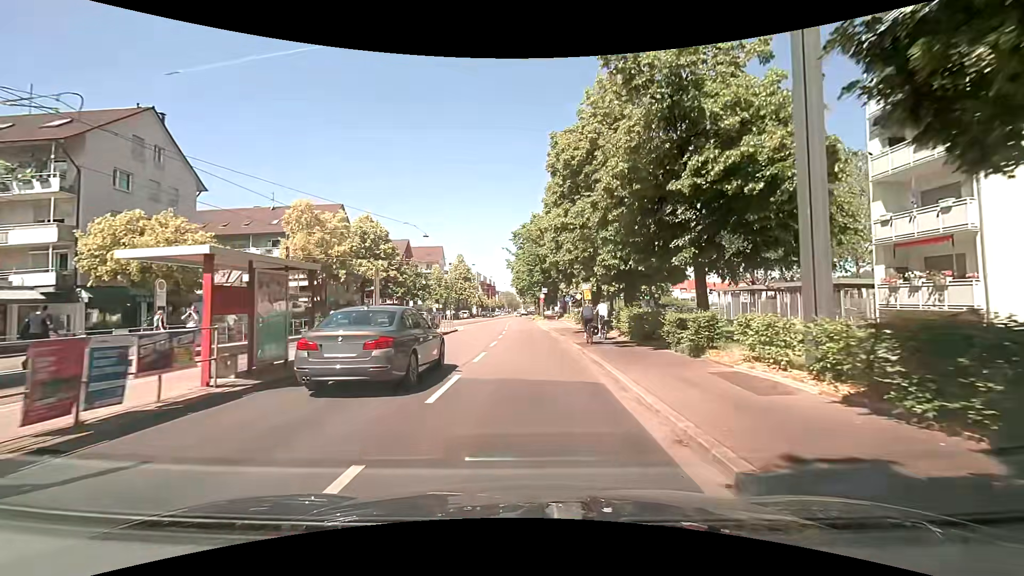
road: primary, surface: asphalt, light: Day
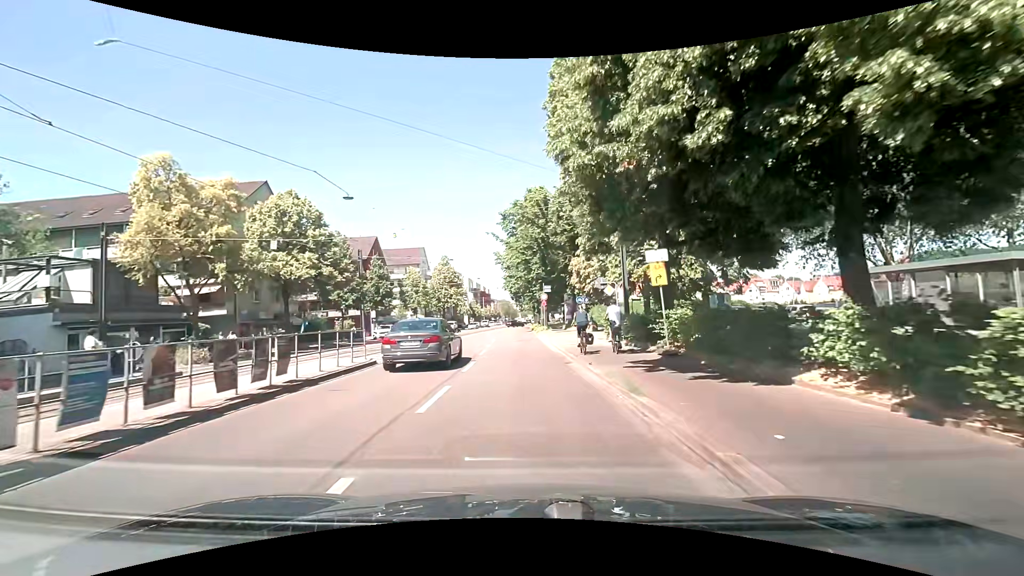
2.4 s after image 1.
(0.0, +18.2) m; 0°
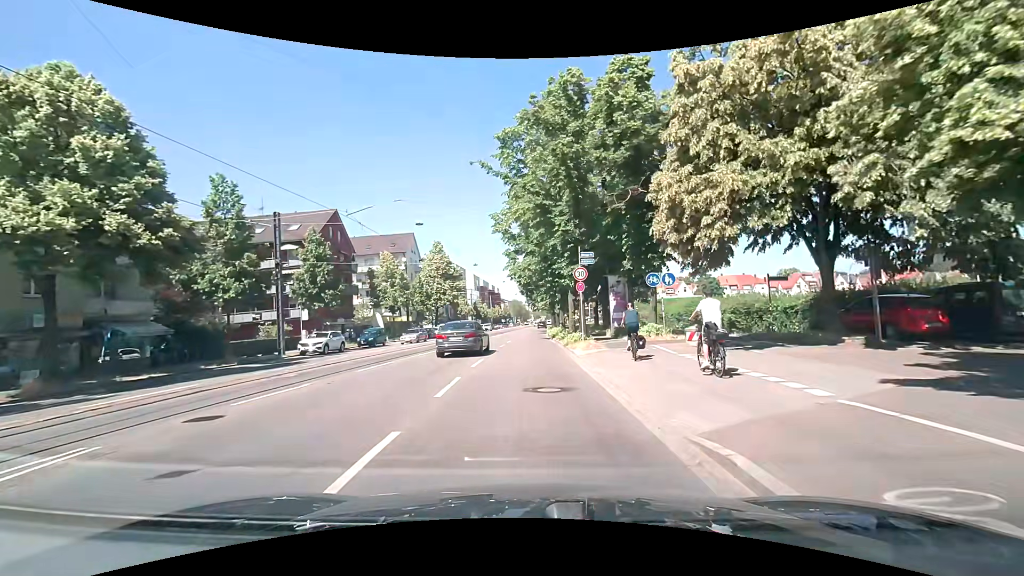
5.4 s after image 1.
(-0.3, +22.1) m; -1°
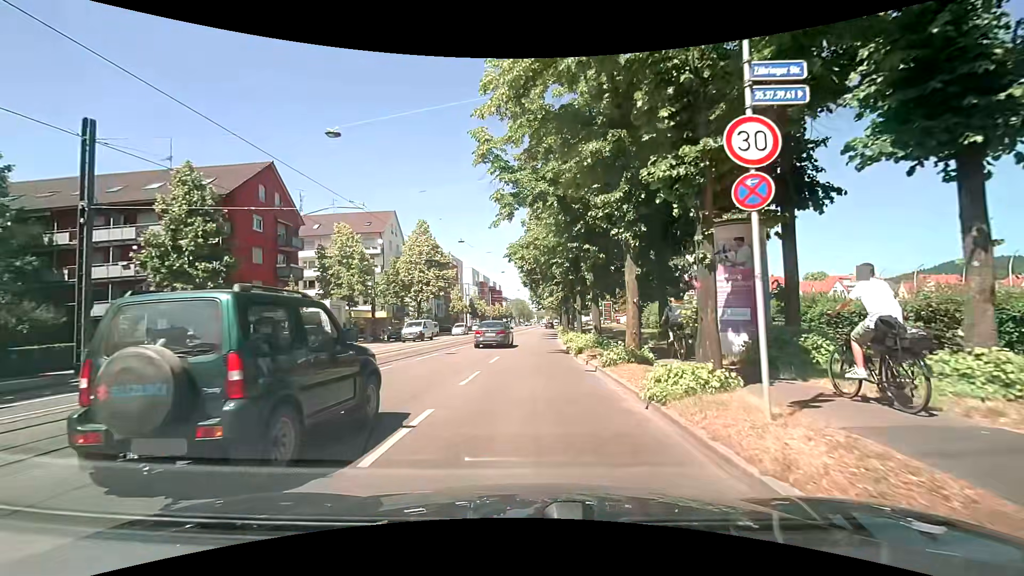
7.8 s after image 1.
(-0.2, +16.5) m; -1°
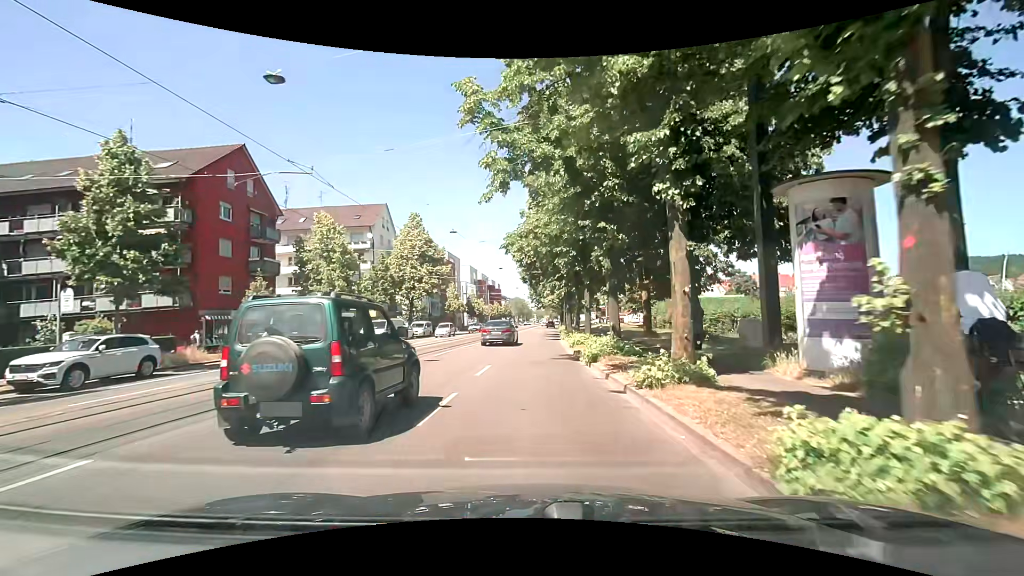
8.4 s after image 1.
(0.0, +4.3) m; -1°
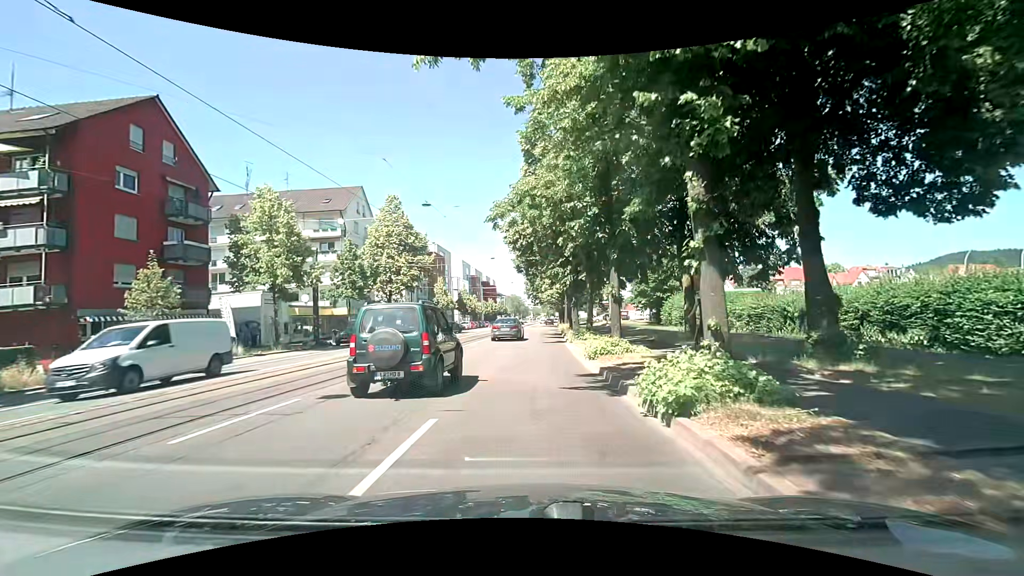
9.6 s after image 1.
(+0.1, +8.7) m; +2°
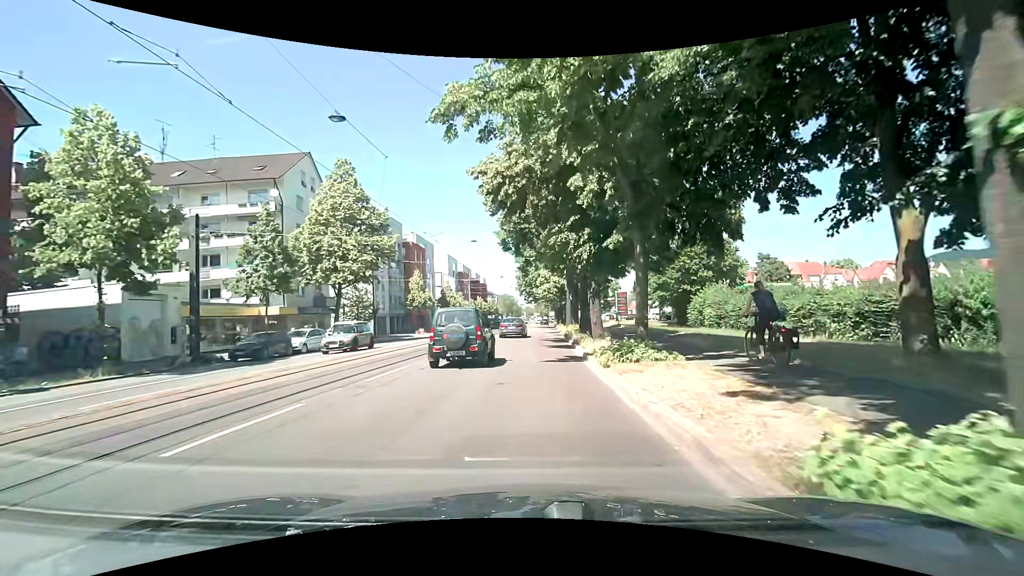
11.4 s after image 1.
(0.0, +13.1) m; 0°
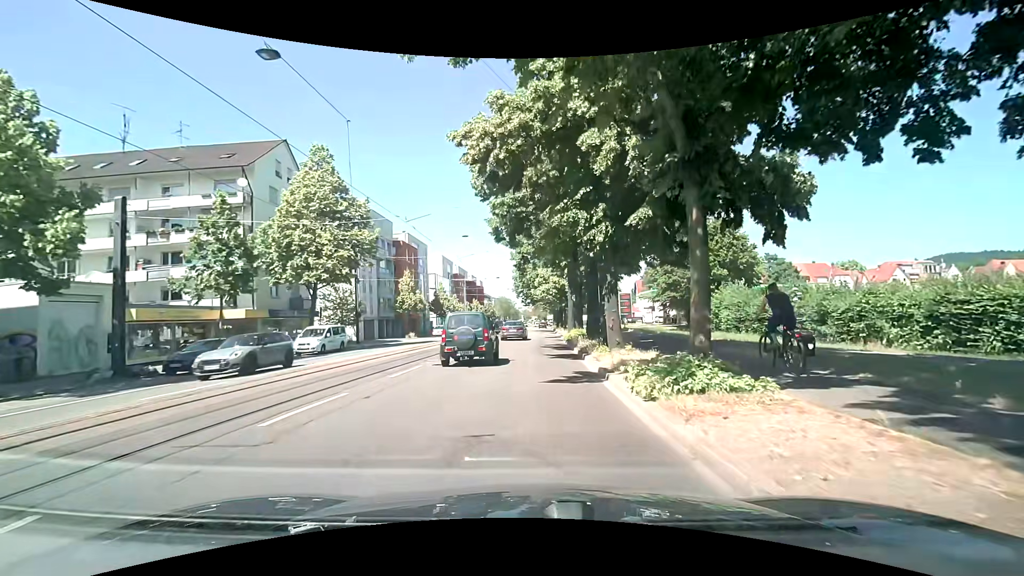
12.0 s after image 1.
(0.0, +4.5) m; +1°
(0, +10) (0, +20) (0, +30) (0, +40) (0, +50) (0, +60) (0, +70) (0, +80) (0, +90) (0, +100) m
